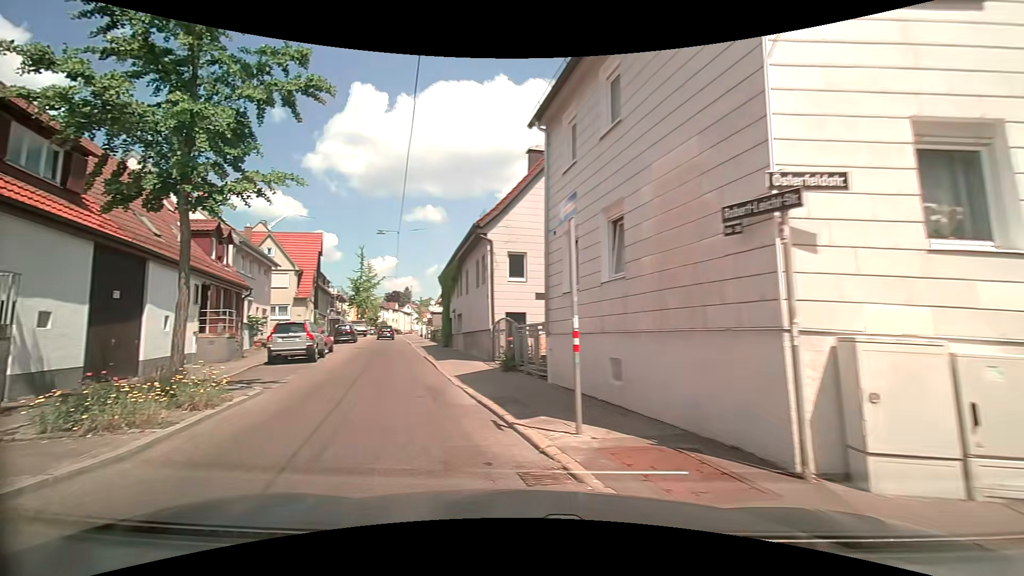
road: tertiary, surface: asphalt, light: Day
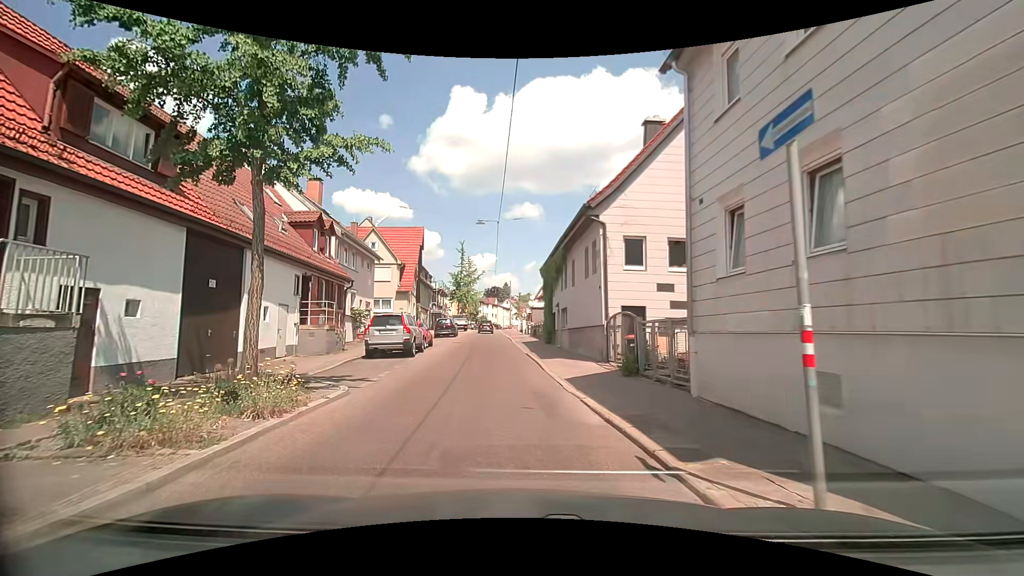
(-0.3, +2.4) m; -11°
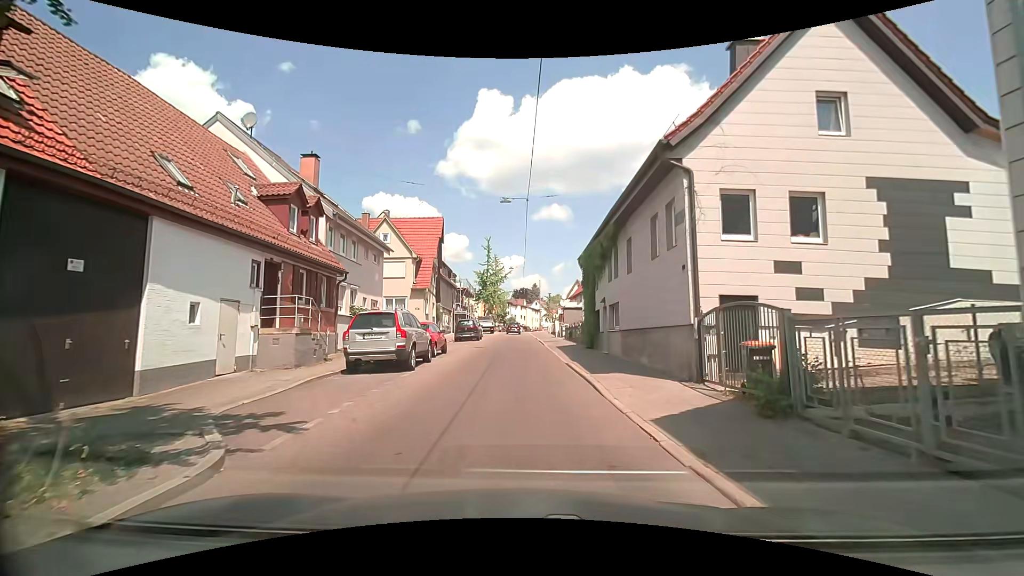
(-0.4, +5.8) m; -4°
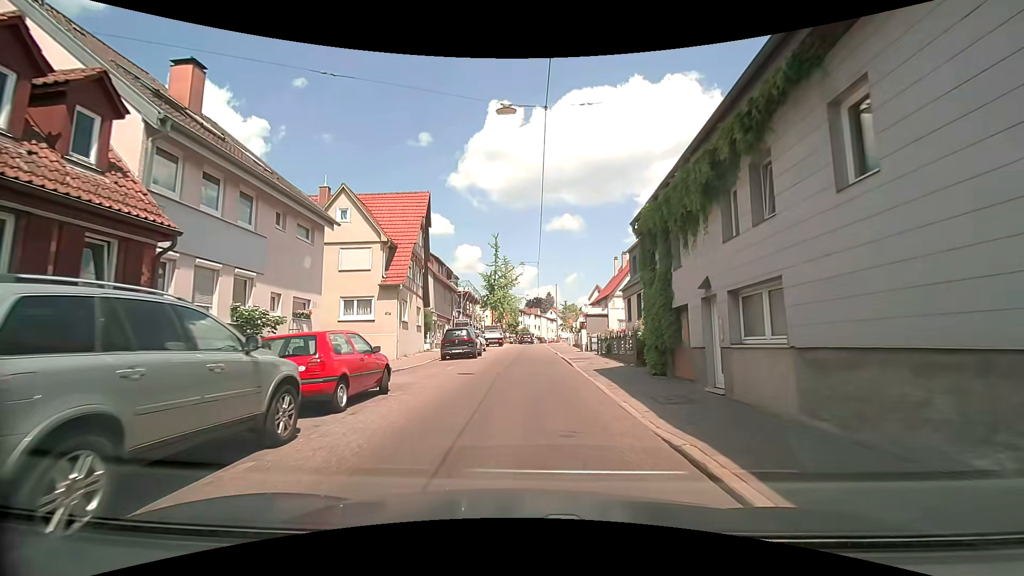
(-0.2, +11.4) m; -1°
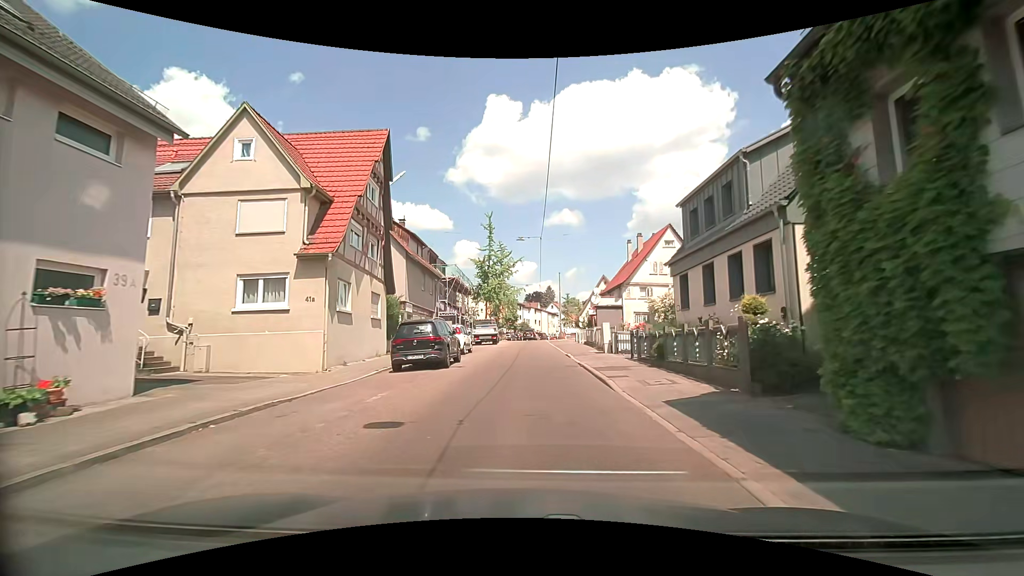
(-0.1, +9.5) m; 0°
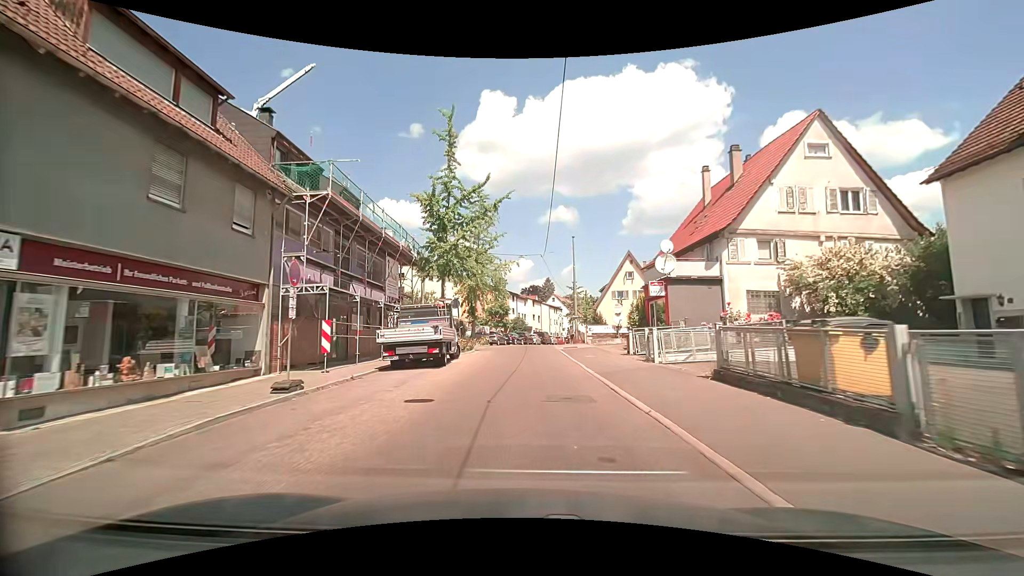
(+0.1, +26.9) m; 0°
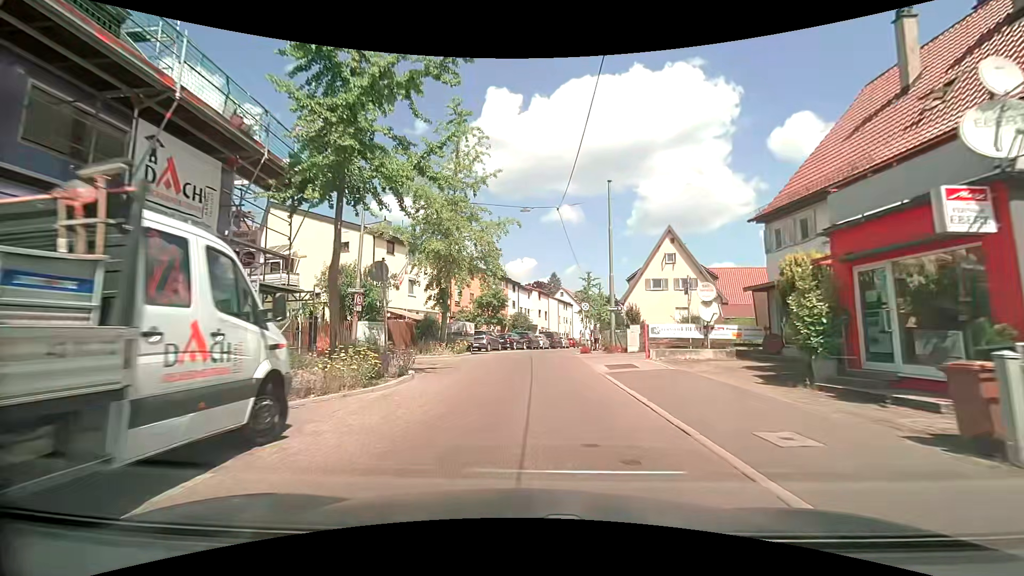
(+0.1, +16.8) m; 0°
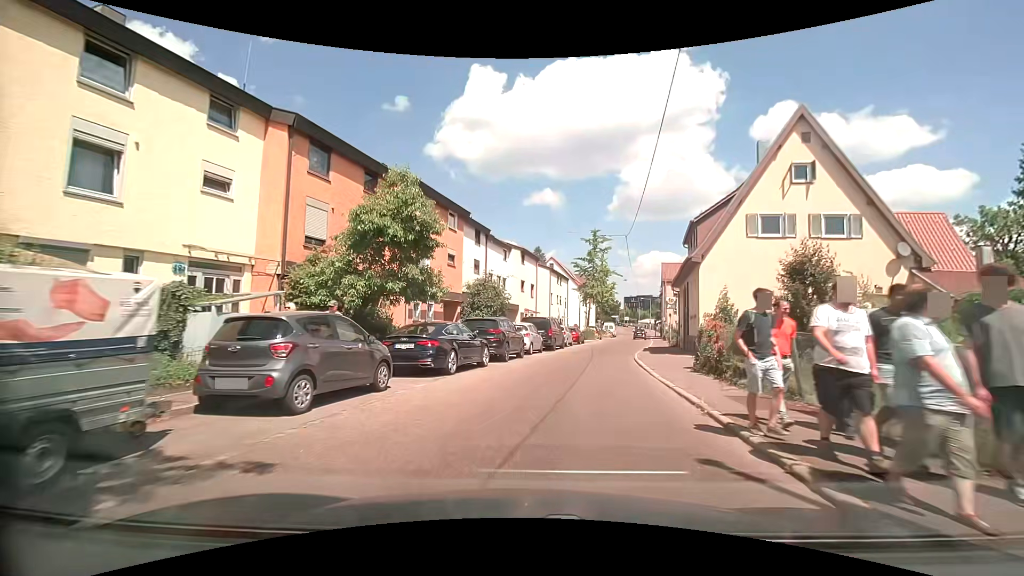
(+0.4, +26.0) m; +3°
(0, +10) (+2, +20) (+4, +30) (+7, +39) (+9, +49) (+11, +59) (+13, +69) (+15, +78) (+17, +88) (+19, +98) m
